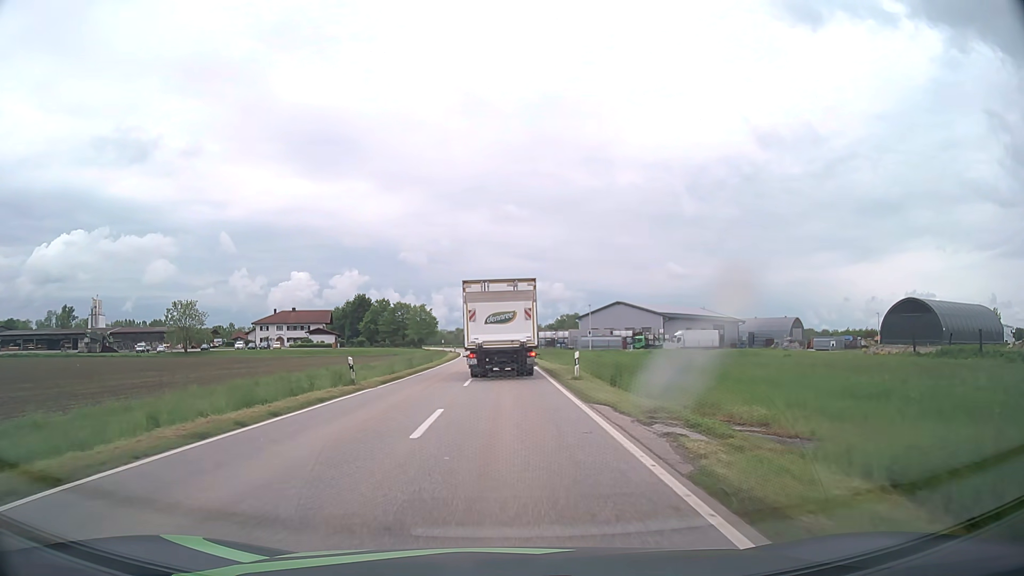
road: tertiary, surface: asphalt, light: Day
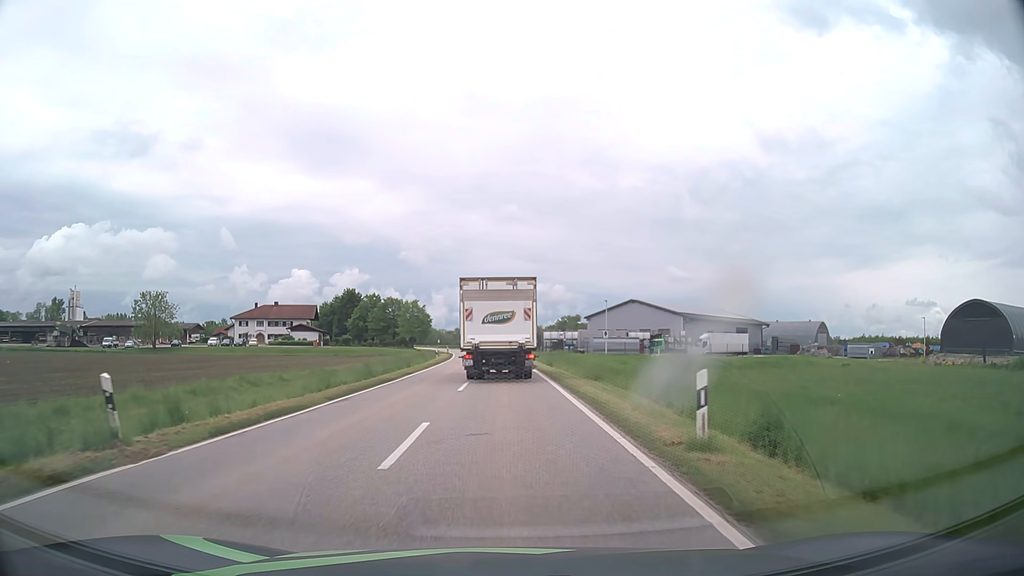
(+0.1, +14.3) m; 0°
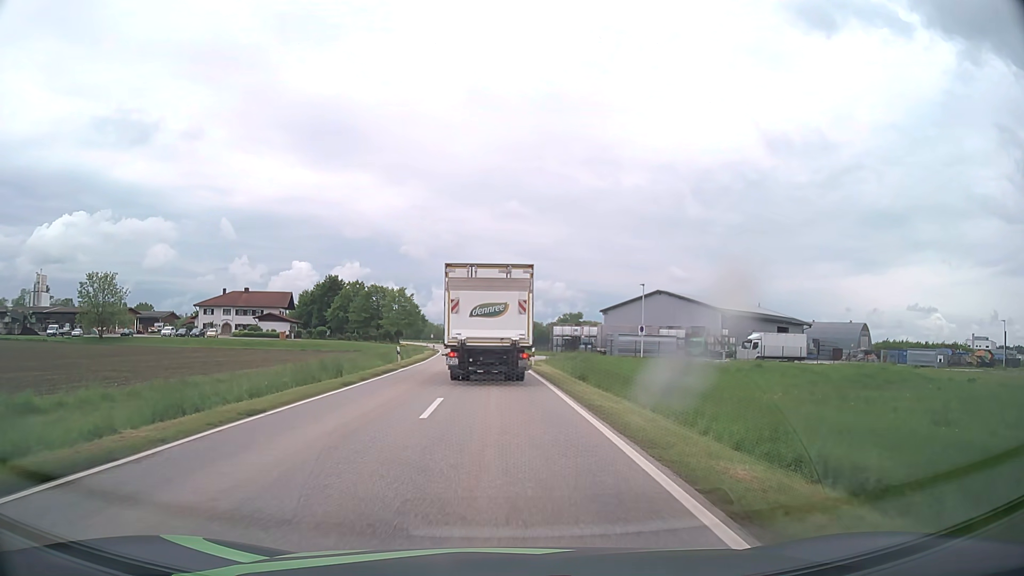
(0.0, +19.8) m; 0°
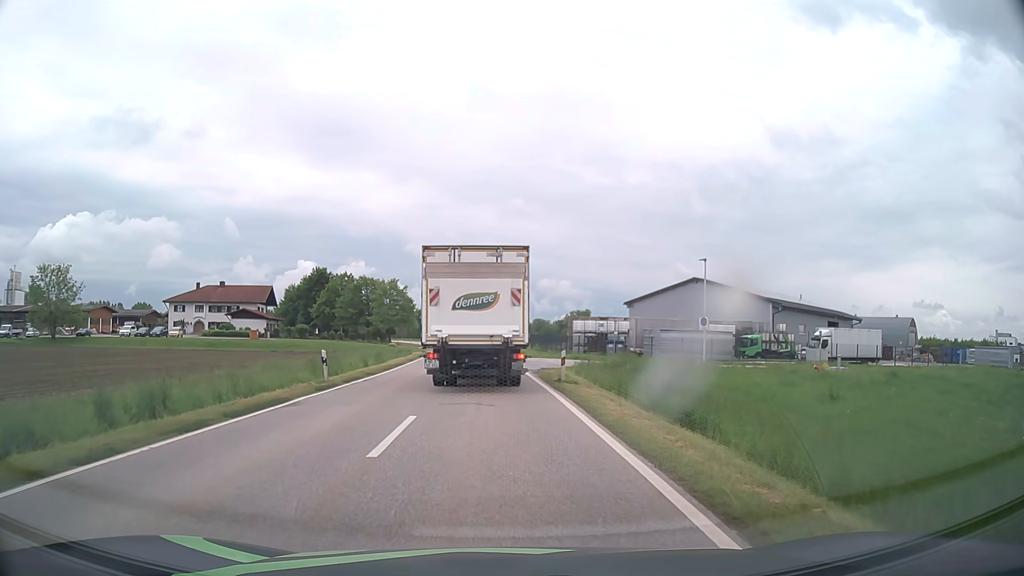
(-0.1, +15.8) m; -1°
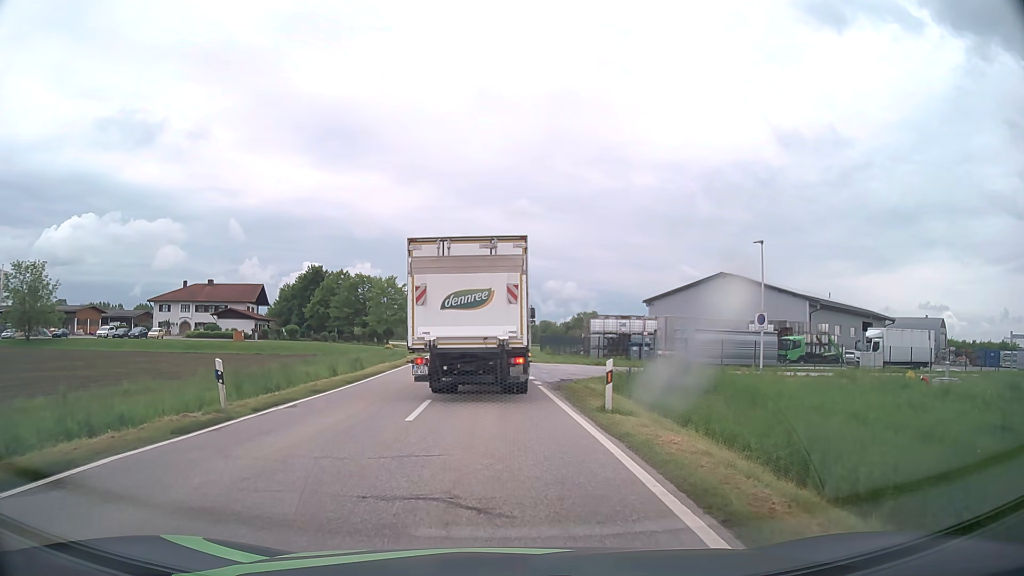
(0.0, +8.1) m; -1°
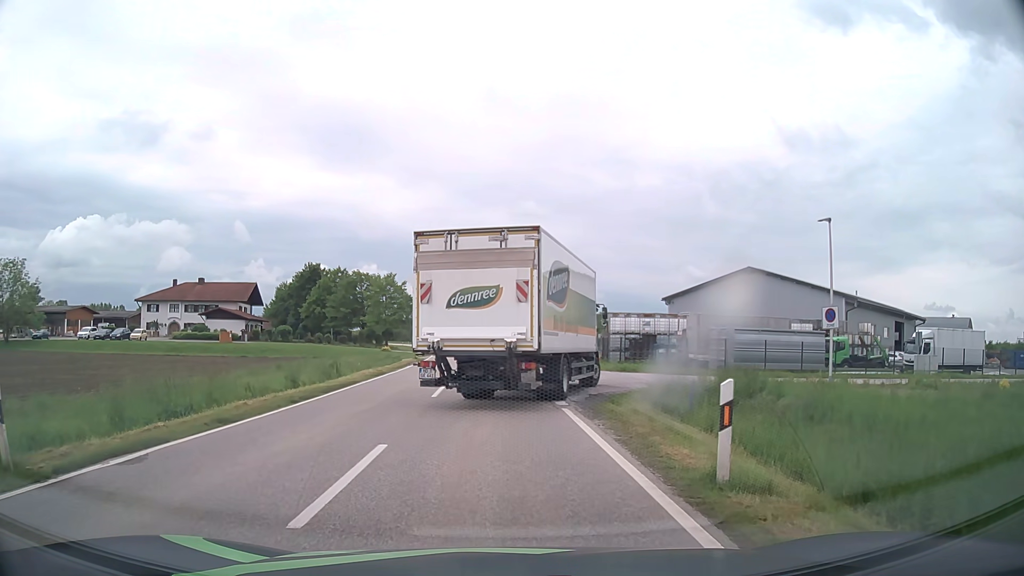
(0.0, +6.5) m; 0°
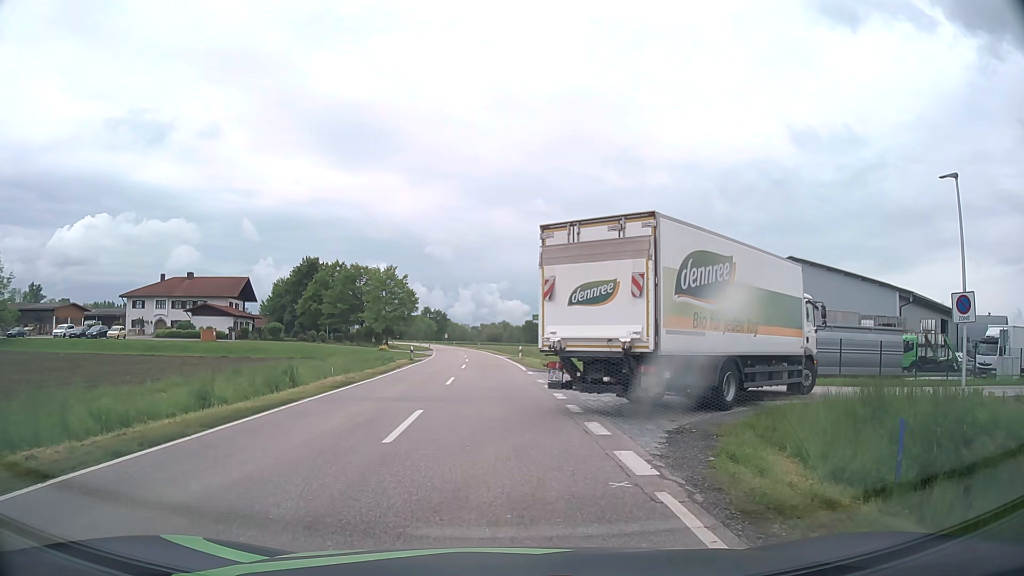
(-0.1, +7.9) m; -1°
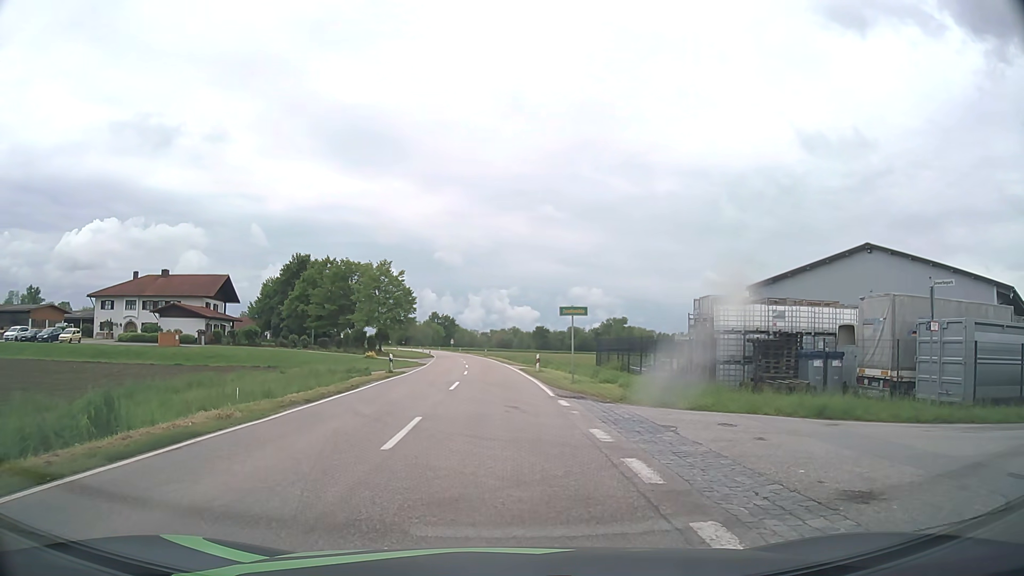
(0.0, +12.3) m; 0°
(0, +10) (0, +20) (-1, +30) (-1, +40) (-2, +50) (-2, +60) (-3, +70) (-4, +80) (-5, +90) (-6, +100) m
